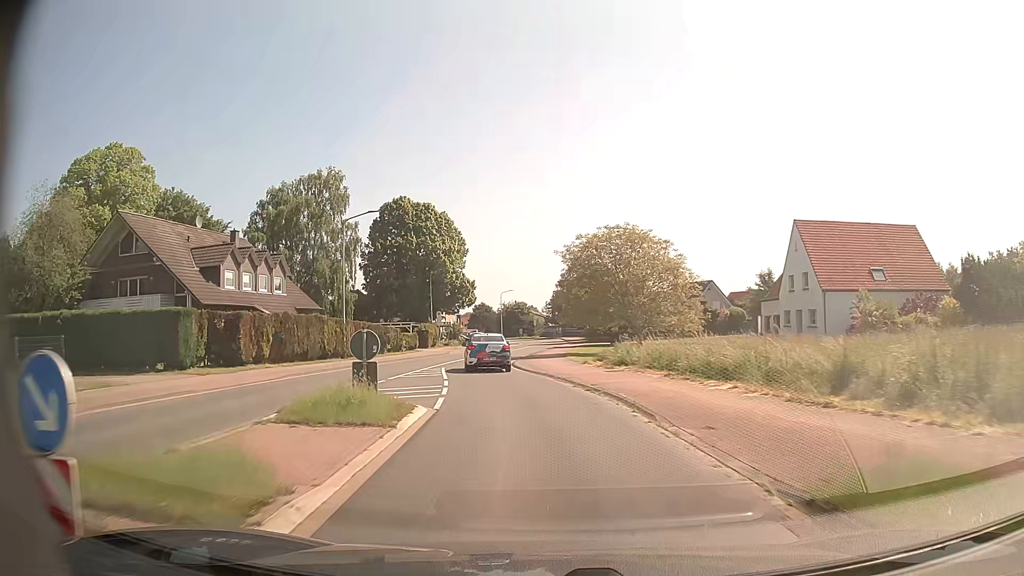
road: primary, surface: asphalt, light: Day
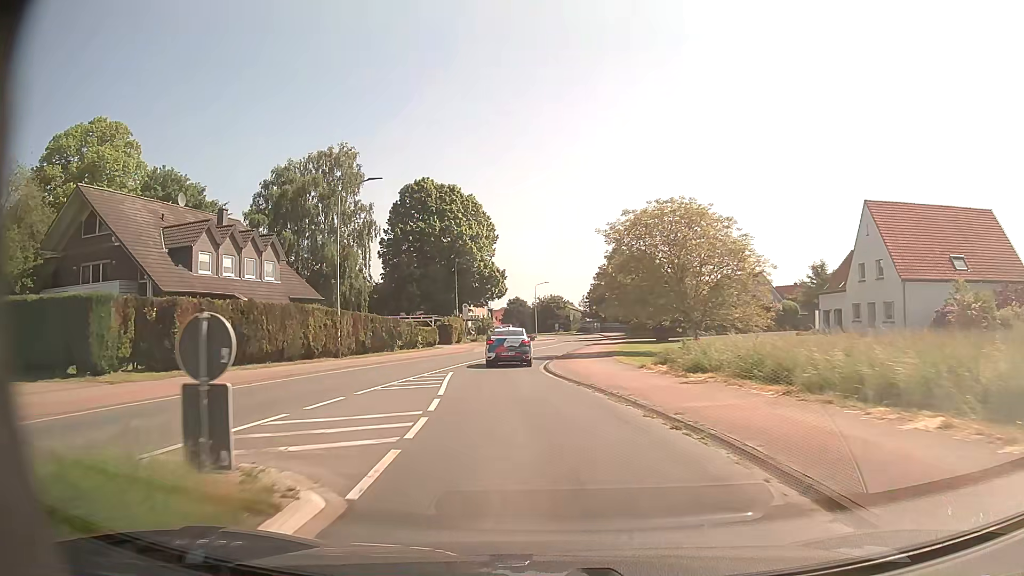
(-0.2, +7.6) m; -3°
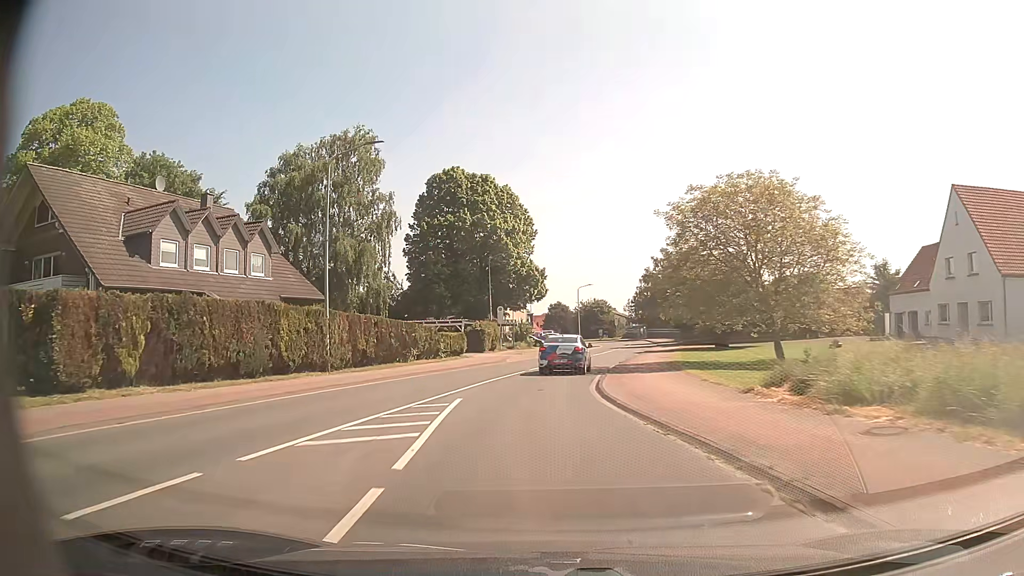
(-0.2, +7.6) m; -3°
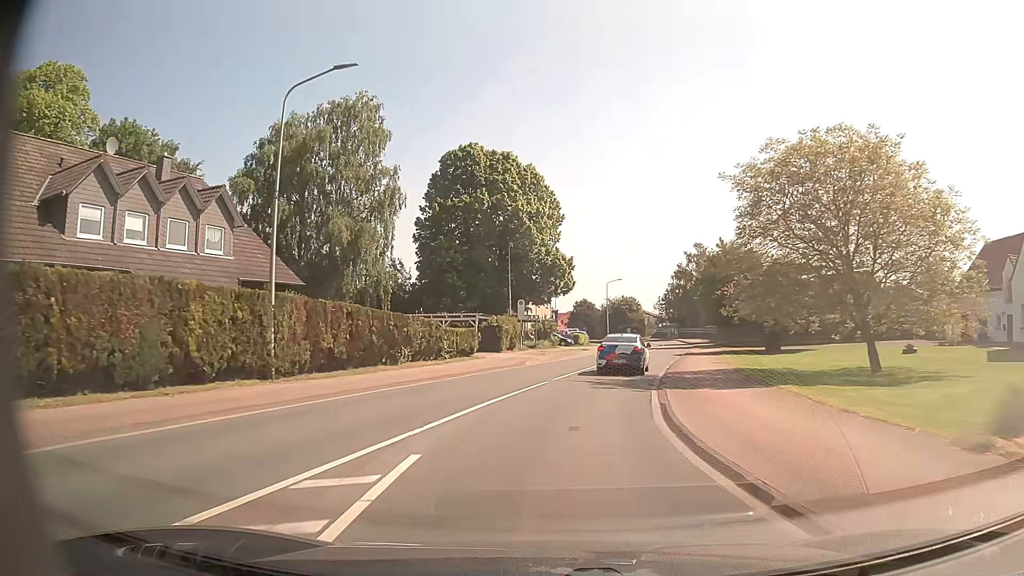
(-0.2, +7.6) m; -2°
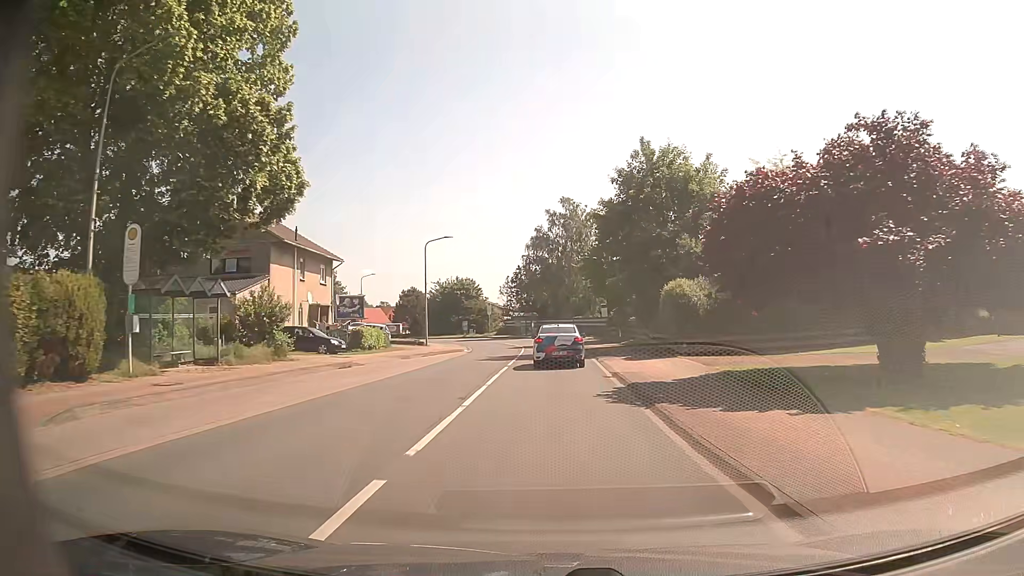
(+4.6, +36.4) m; +13°
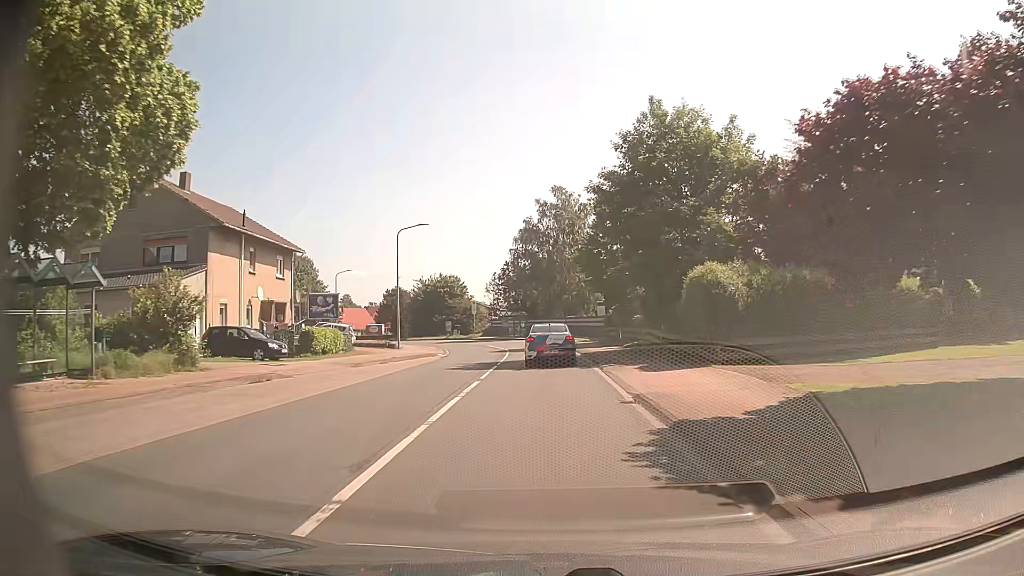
(+0.1, +6.9) m; +1°
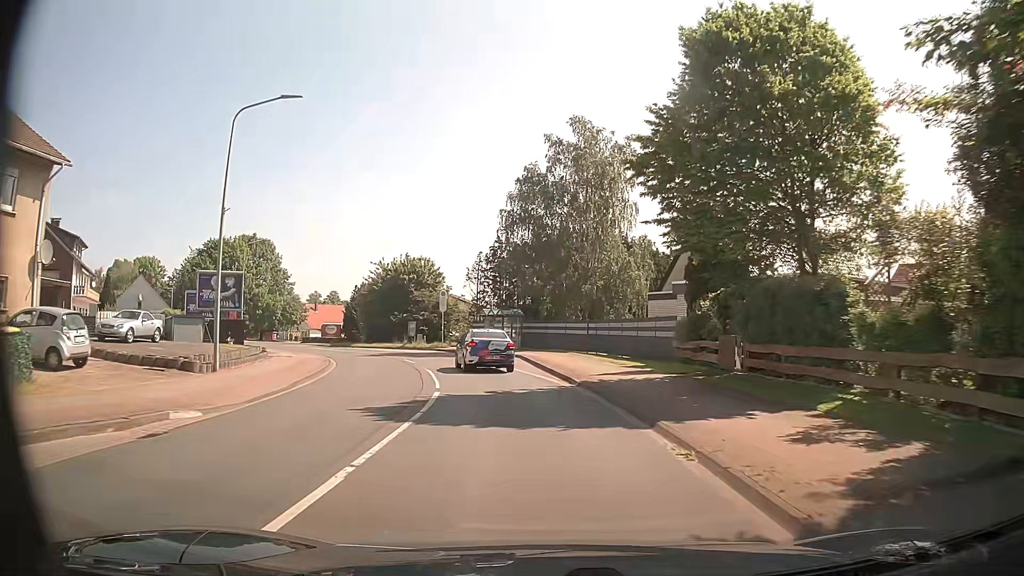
(-0.1, +27.7) m; -1°
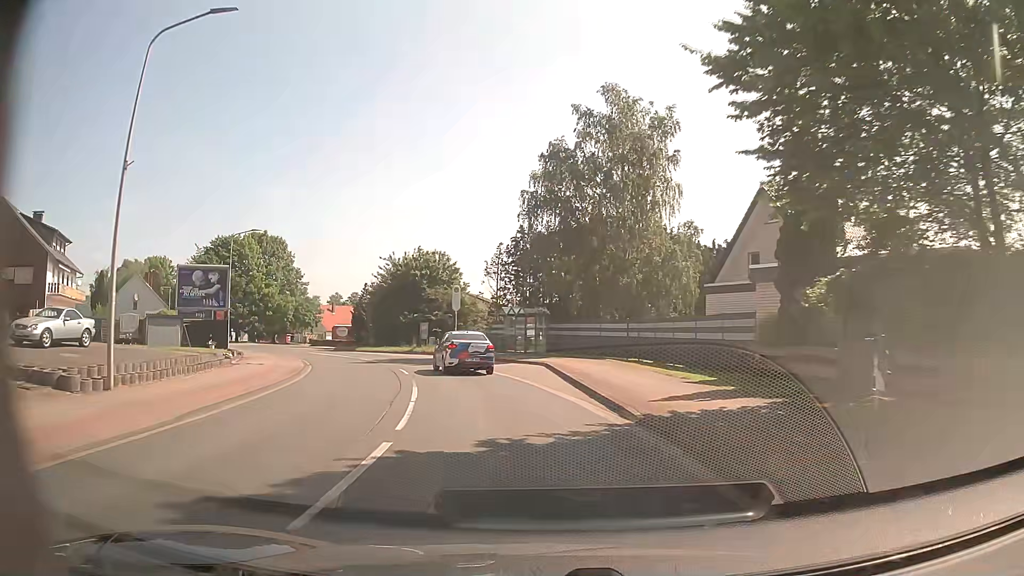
(-0.1, +7.0) m; -1°
(-1, +10) (-2, +20) (-5, +29) (-9, +39) (-14, +47) (-20, +55) (-26, +64) (-31, +72) (-35, +81) (-38, +91) m
